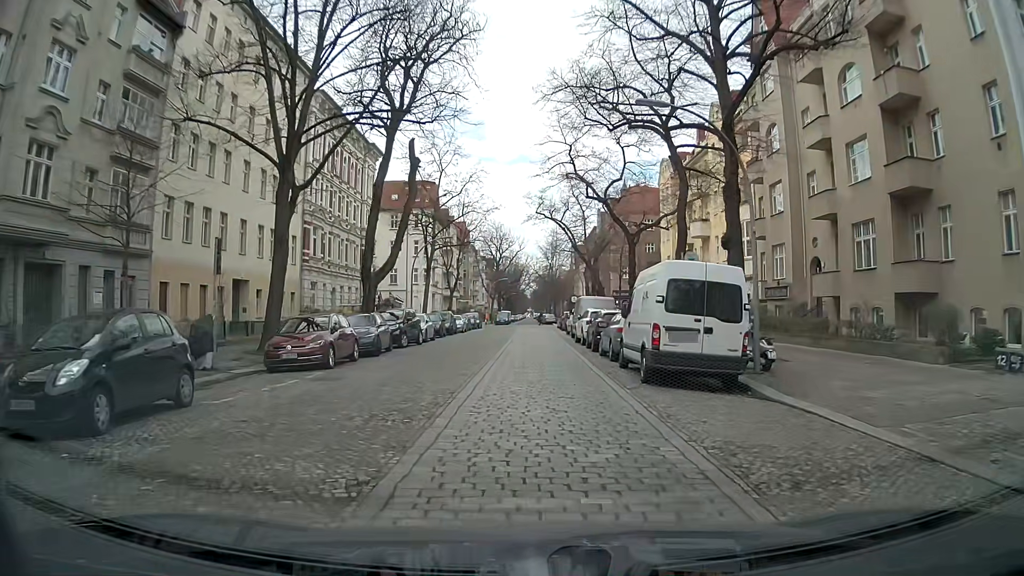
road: residential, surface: sett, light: Day
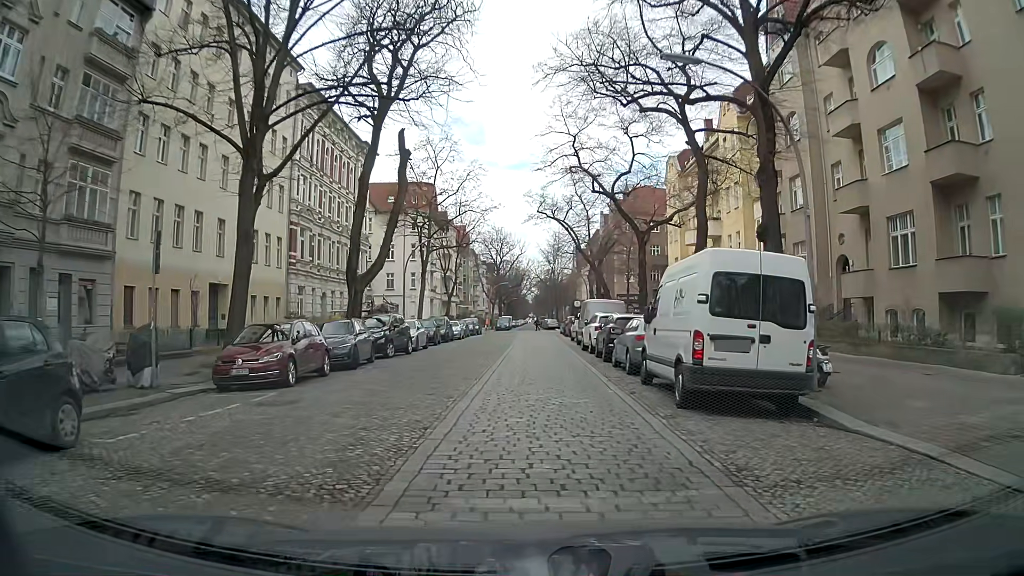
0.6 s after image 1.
(-0.1, +3.1) m; -1°
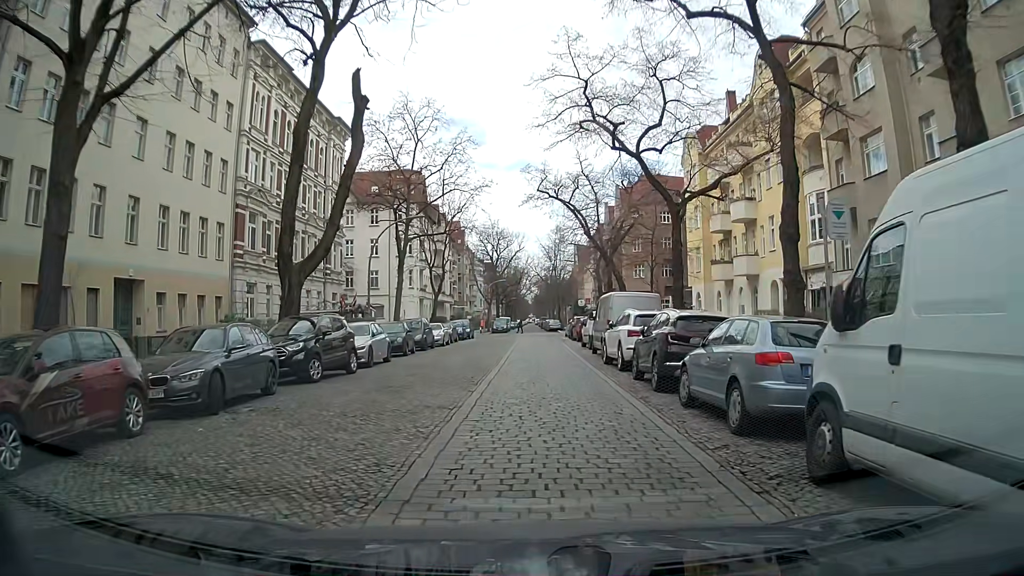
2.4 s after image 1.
(0.0, +8.8) m; -1°
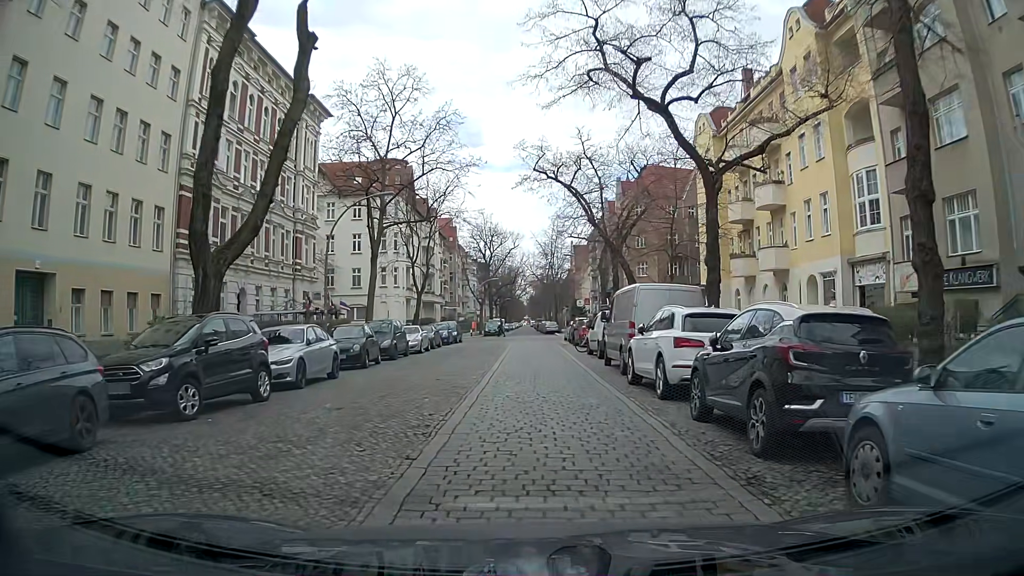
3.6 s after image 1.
(+0.1, +6.2) m; +1°
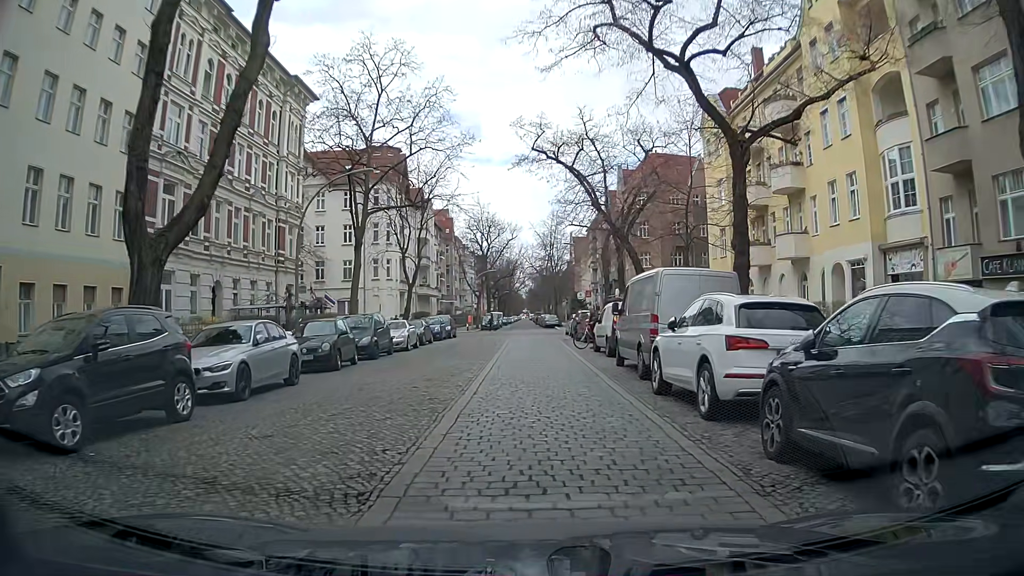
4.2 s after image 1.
(0.0, +3.1) m; +2°
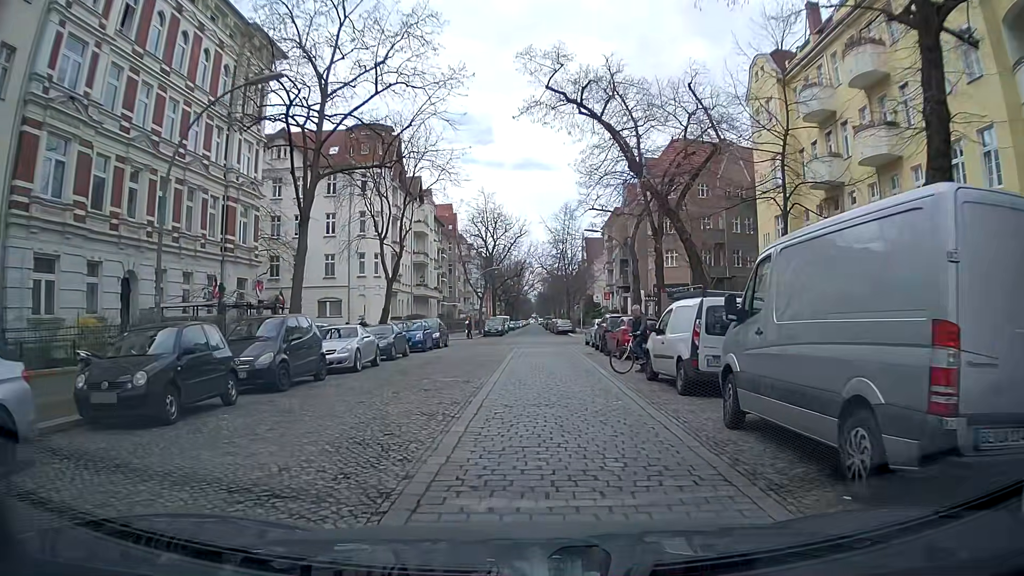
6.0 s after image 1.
(-0.3, +9.5) m; -2°
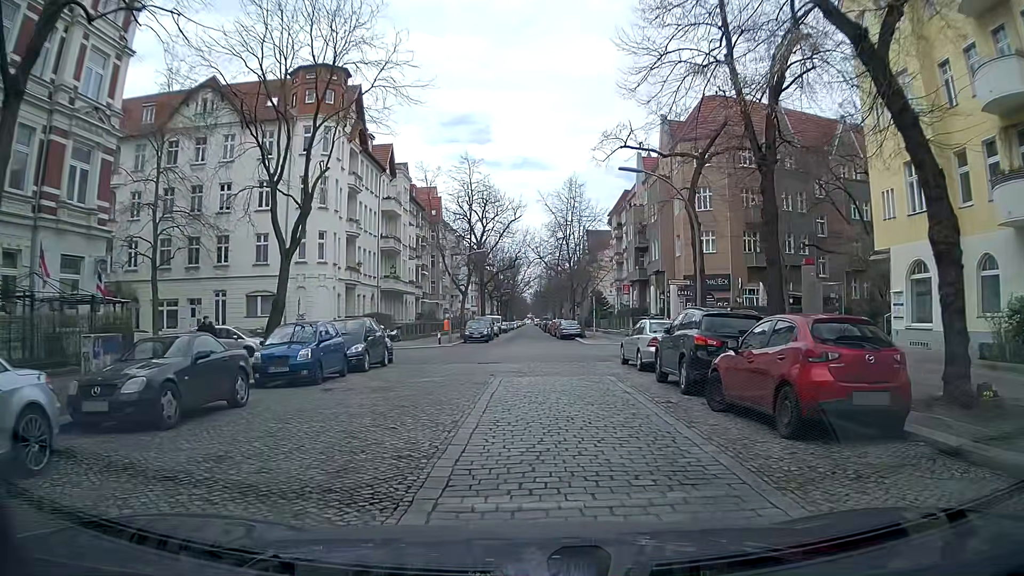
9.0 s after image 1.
(0.0, +15.3) m; -1°
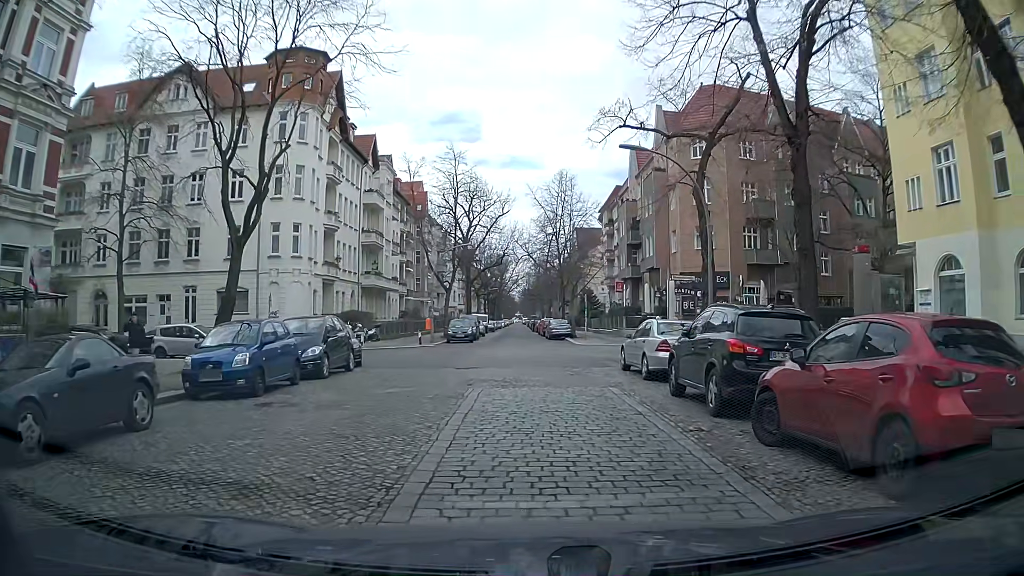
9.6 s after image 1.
(+0.1, +2.8) m; +1°
